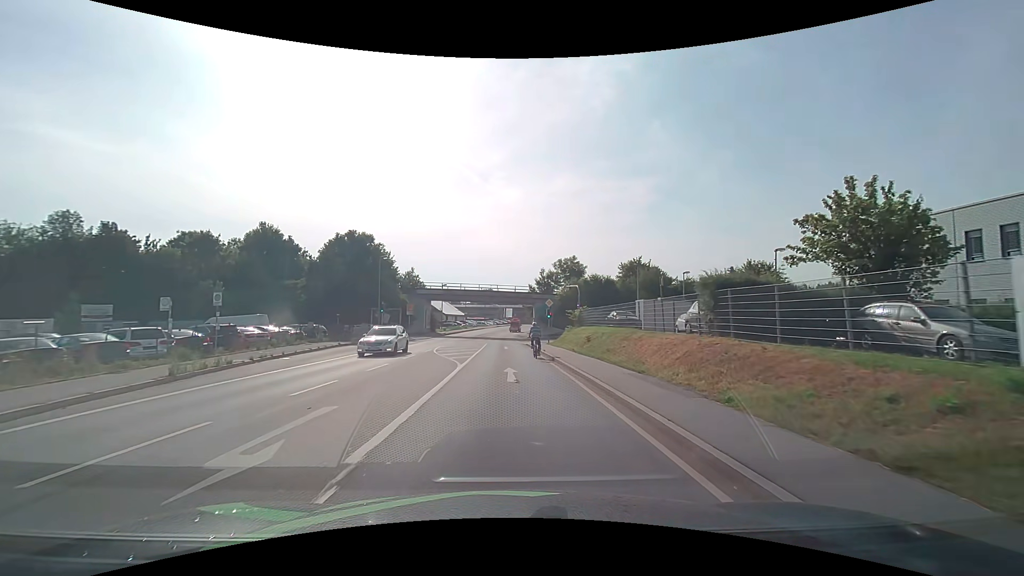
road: primary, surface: asphalt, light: Day
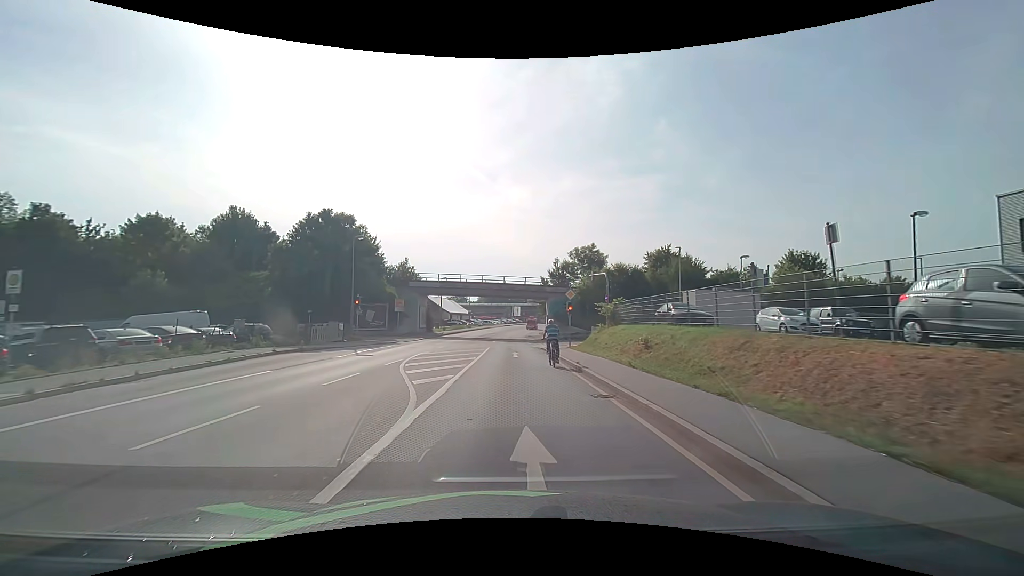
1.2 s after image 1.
(0.0, +10.8) m; -1°
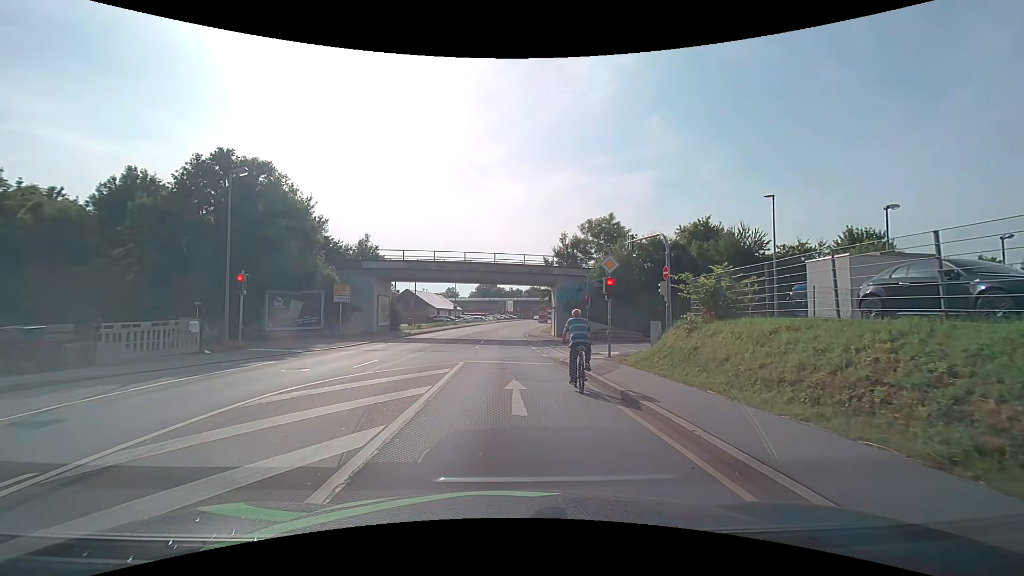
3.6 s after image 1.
(+0.1, +15.6) m; +1°
(0, +10) (0, +20) (0, +30) (-1, +40) (-1, +50) (0, +60) (0, +70) (+1, +80) (+2, +90) (+3, +100) m
